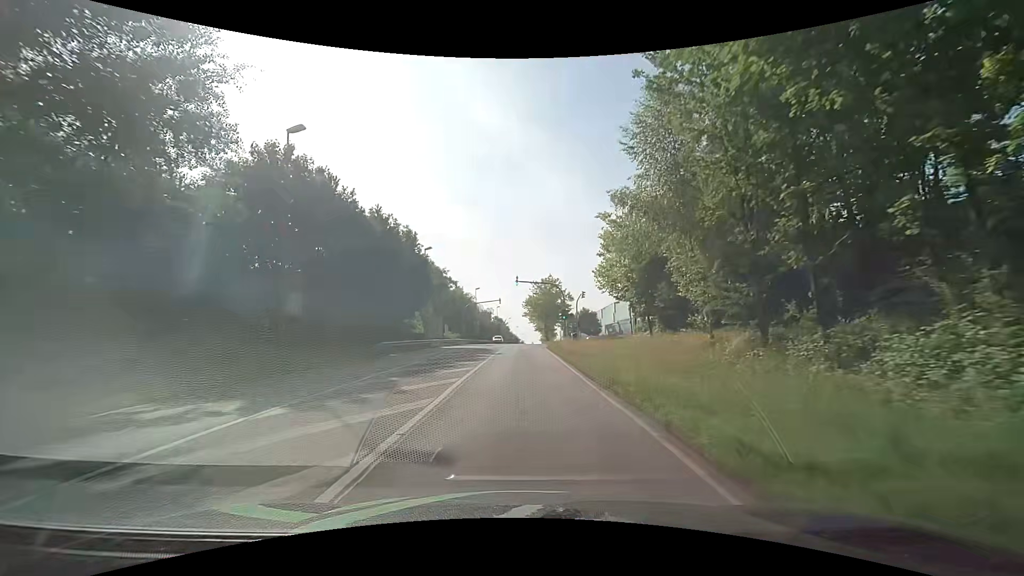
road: secondary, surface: asphalt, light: Day
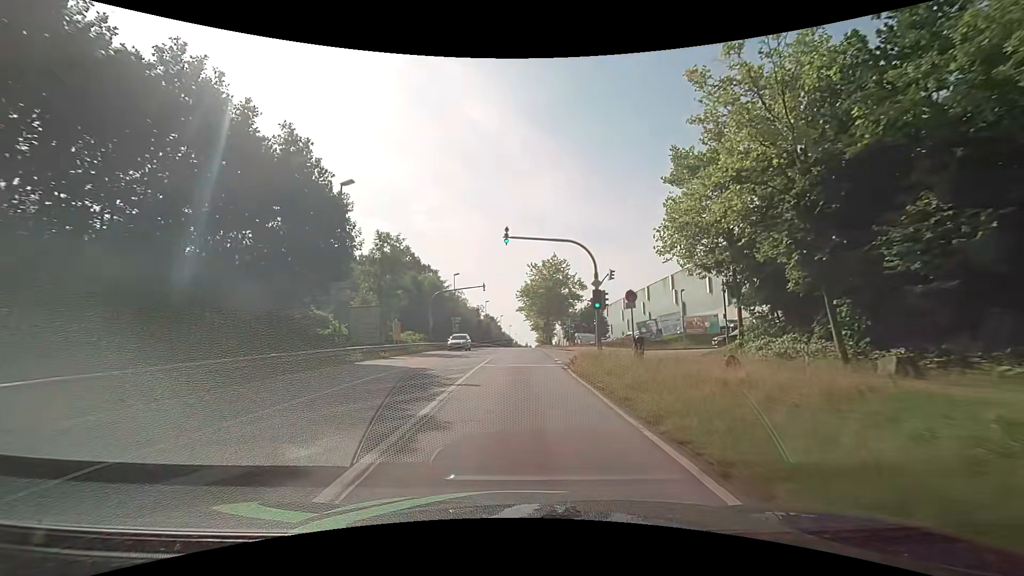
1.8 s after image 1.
(+0.1, +22.8) m; +1°
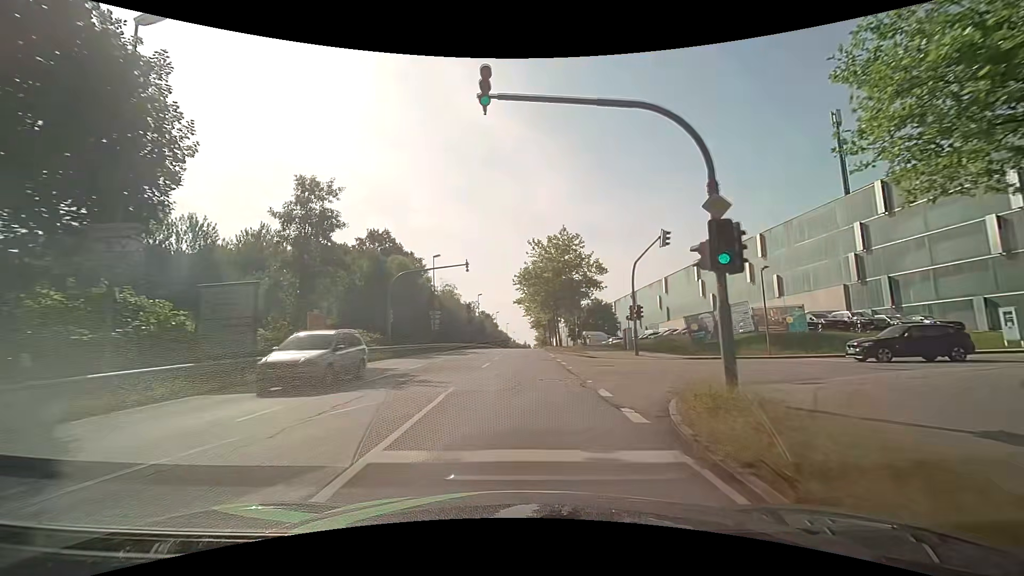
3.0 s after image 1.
(0.0, +15.3) m; 0°
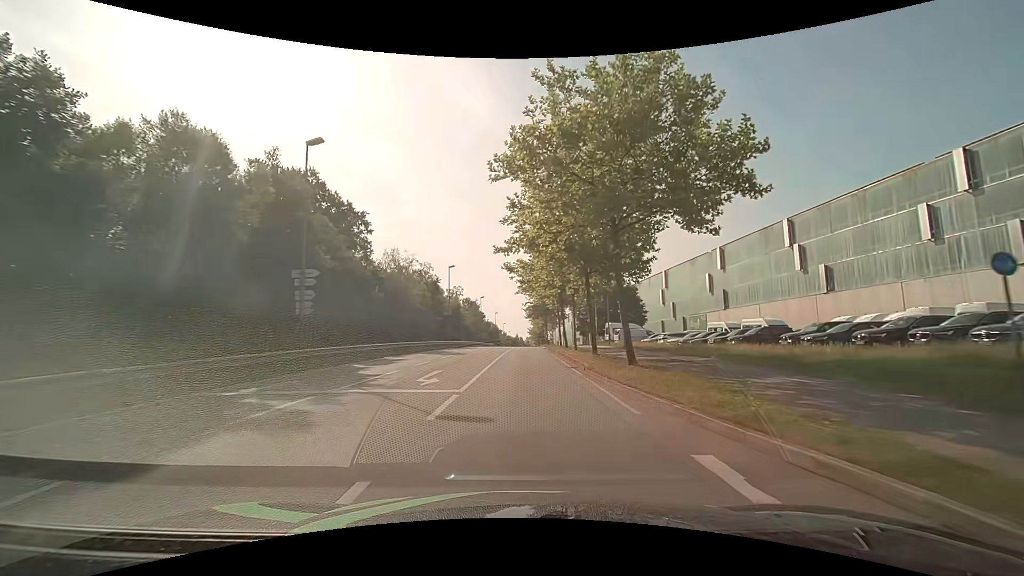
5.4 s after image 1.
(+0.1, +30.7) m; +1°
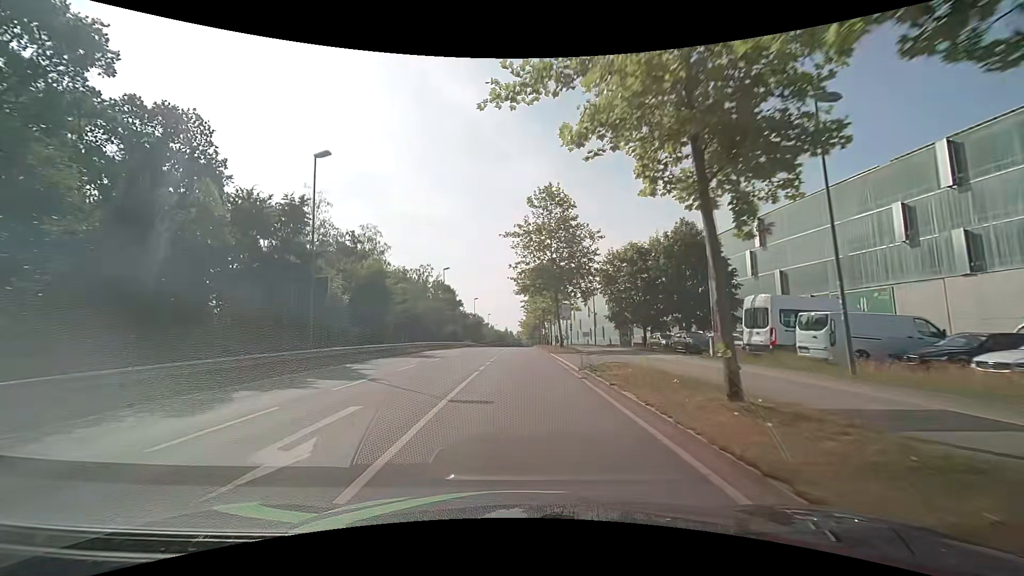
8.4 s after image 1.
(+0.4, +38.6) m; +1°
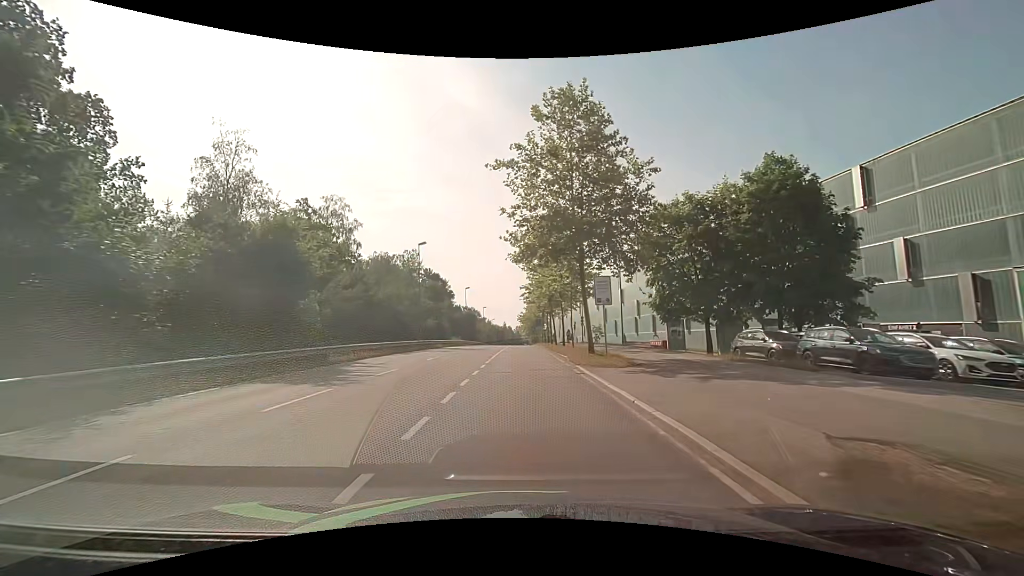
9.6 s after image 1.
(+0.1, +15.5) m; +1°
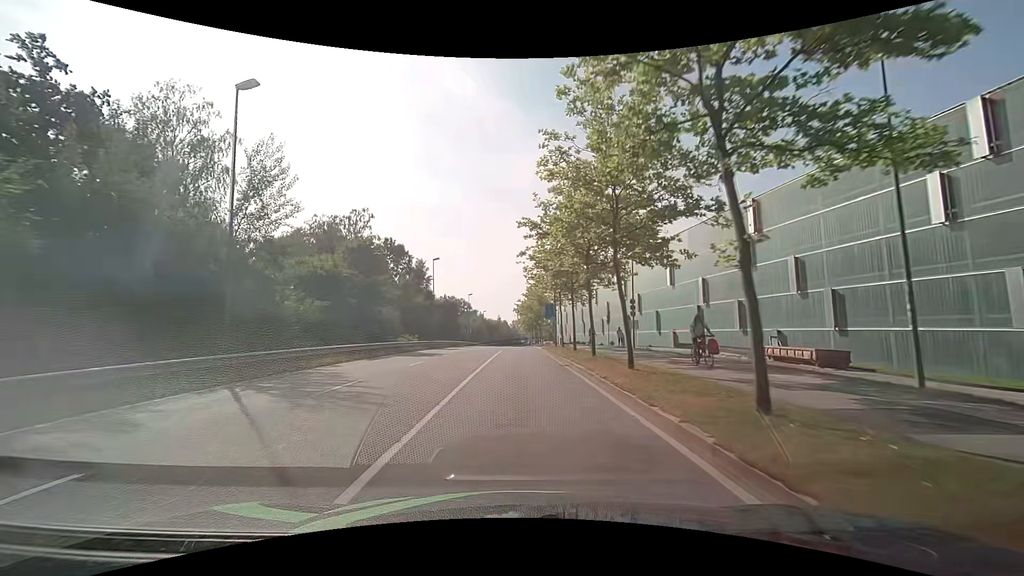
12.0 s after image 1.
(0.0, +31.0) m; 0°
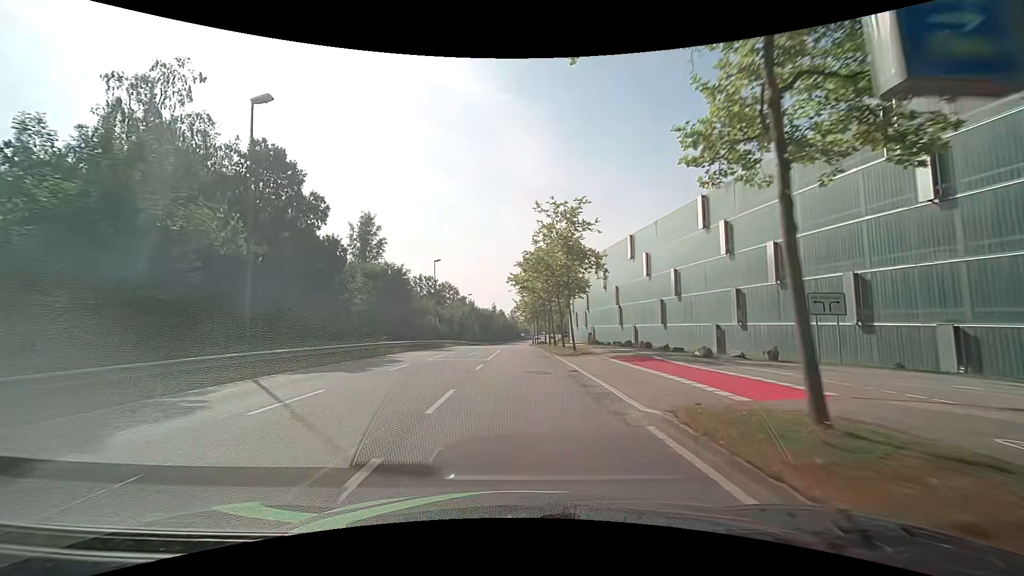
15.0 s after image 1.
(+0.1, +38.8) m; 0°
(0, +10) (0, +20) (0, +30) (0, +40) (0, +50) (0, +60) (0, +70) (0, +80) (0, +90) (0, +100) m
